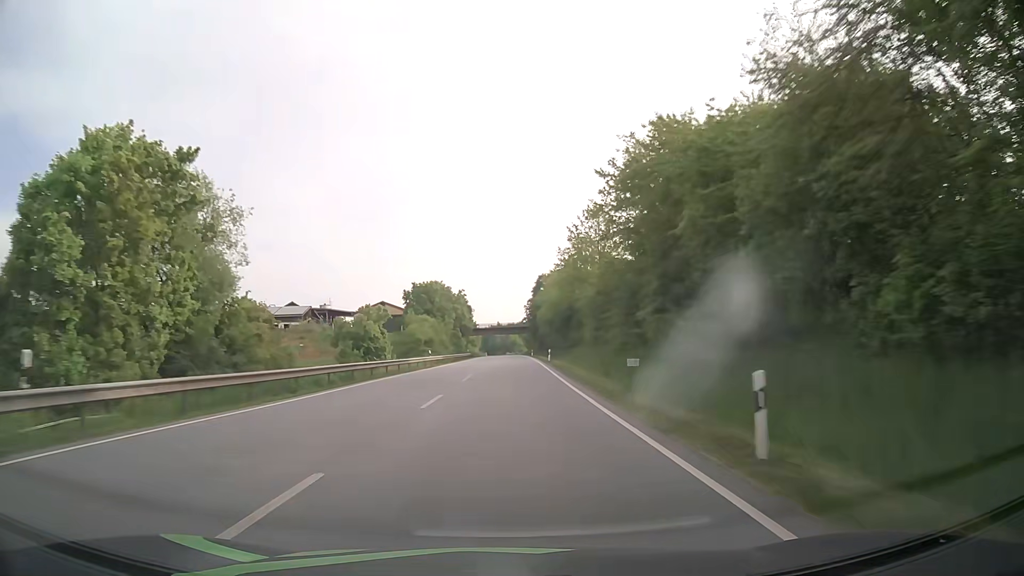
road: primary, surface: asphalt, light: Day
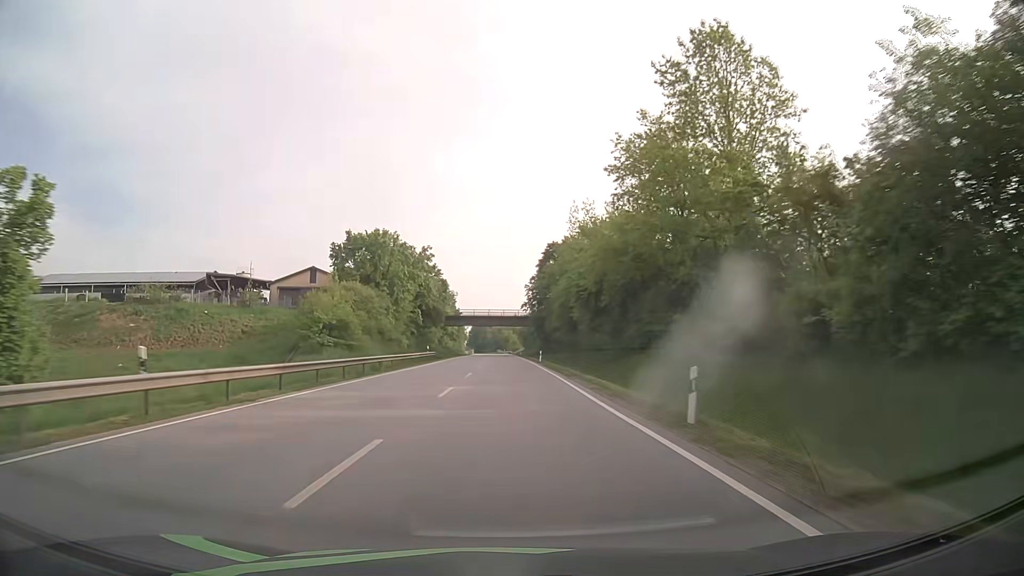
(+0.4, +46.1) m; +1°
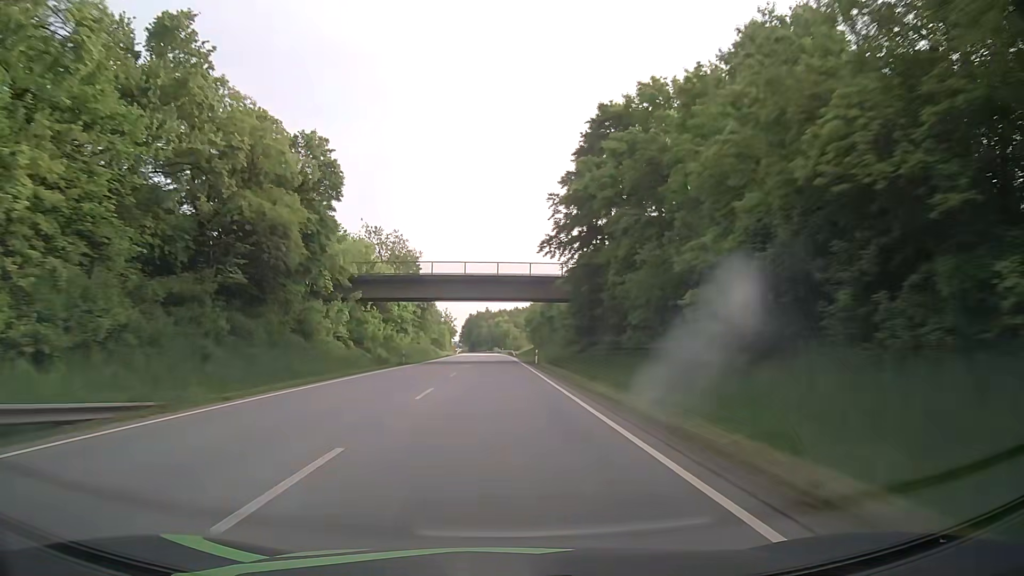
(+0.2, +61.5) m; 0°
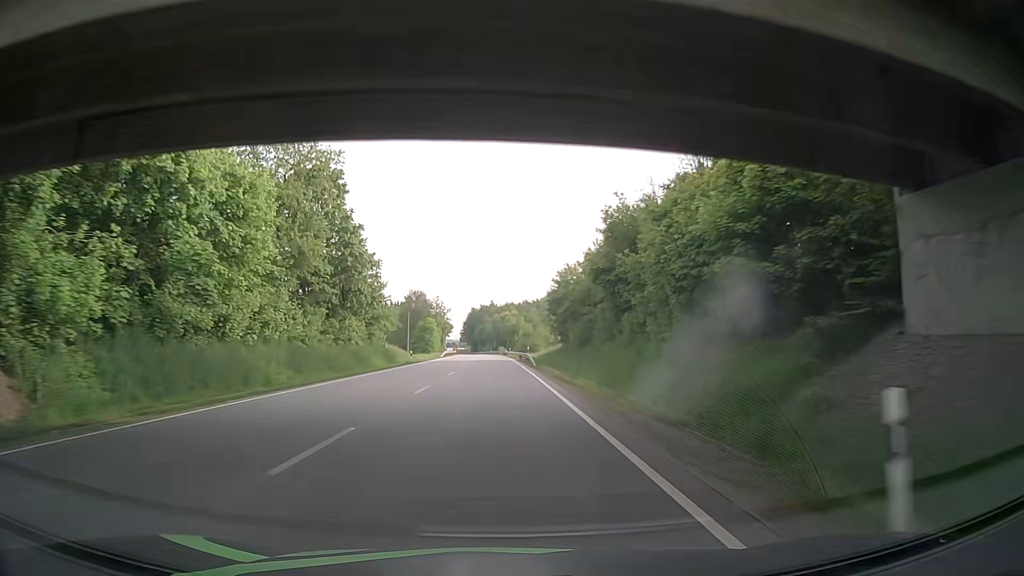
(-0.3, +46.4) m; 0°
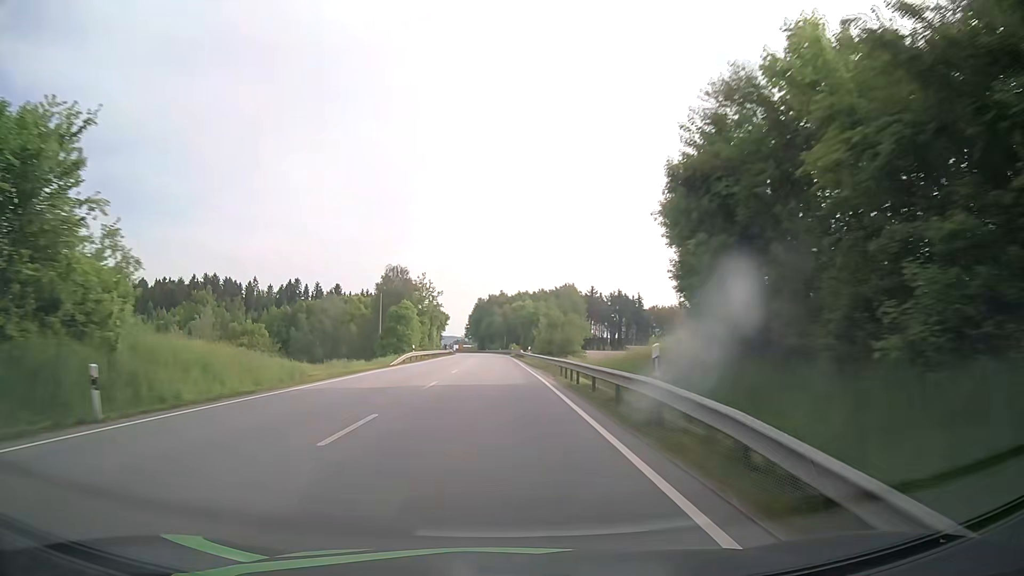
(-0.5, +46.6) m; -1°
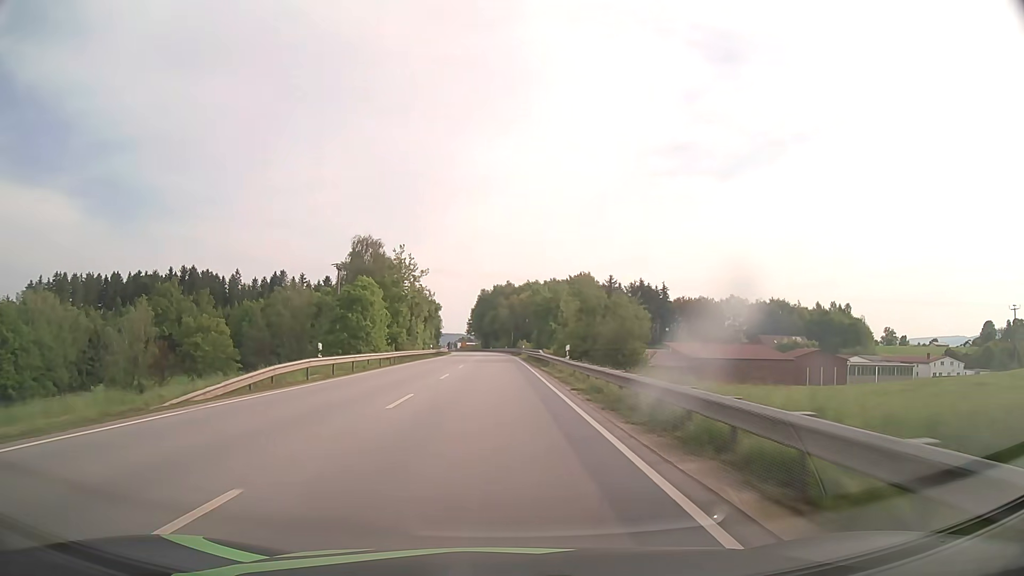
(-0.2, +31.1) m; -1°
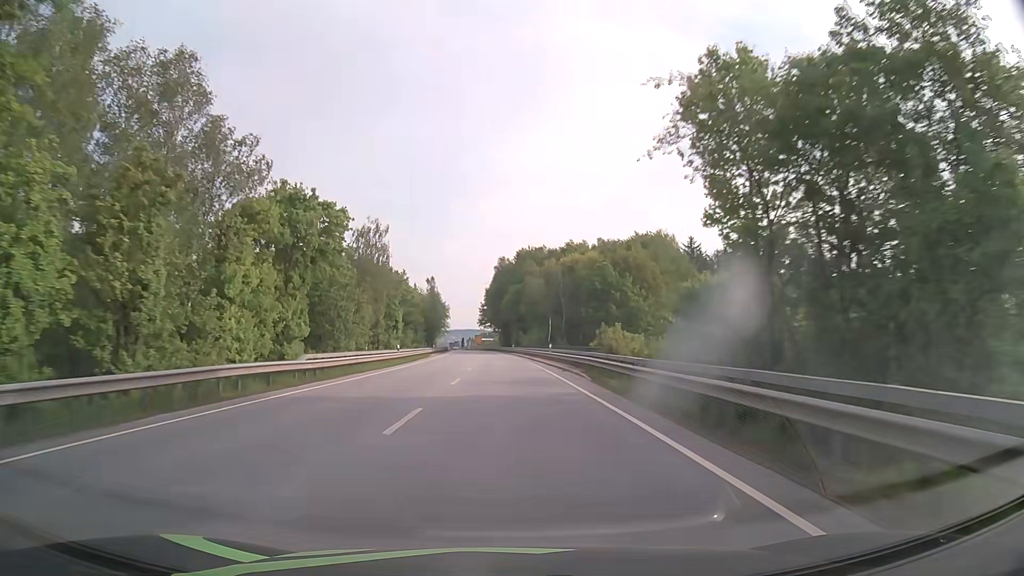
(-1.3, +77.0) m; -2°
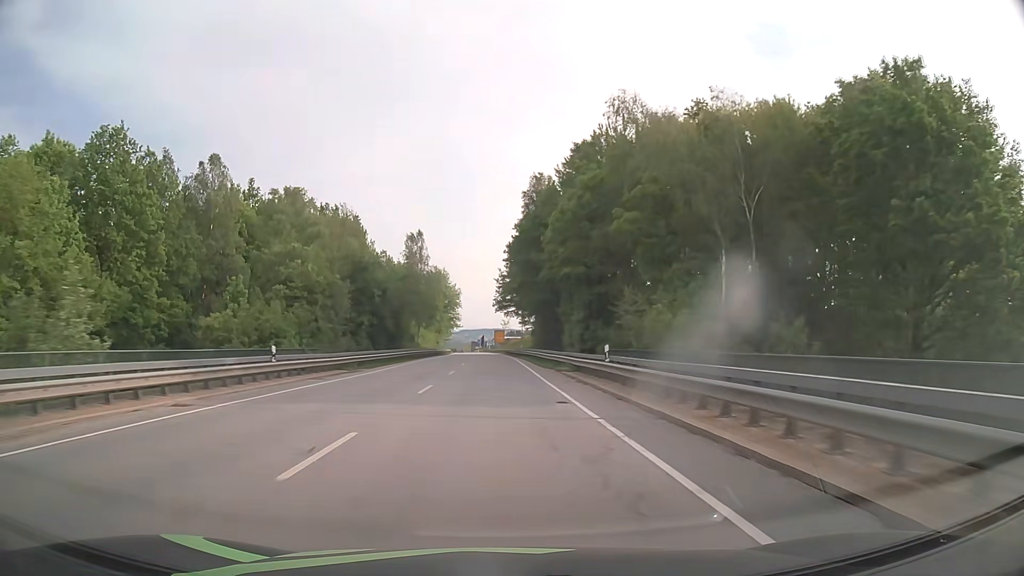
(-1.2, +76.2) m; -2°
(0, +10) (0, +20) (0, +30) (-1, +40) (-1, +50) (-1, +60) (-1, +70) (-2, +80) (-2, +90) (-3, +100) m
